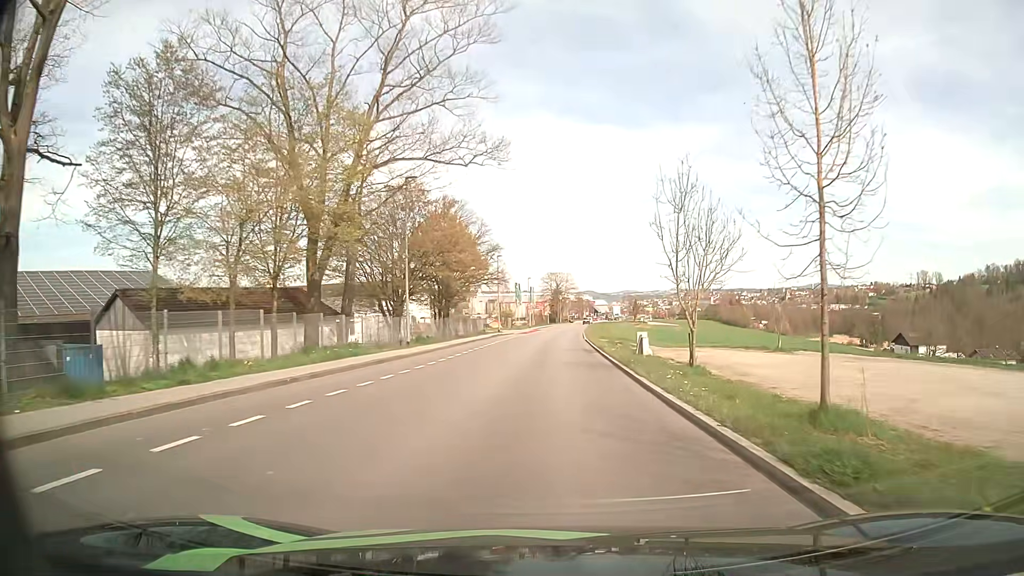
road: tertiary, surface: asphalt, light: Day
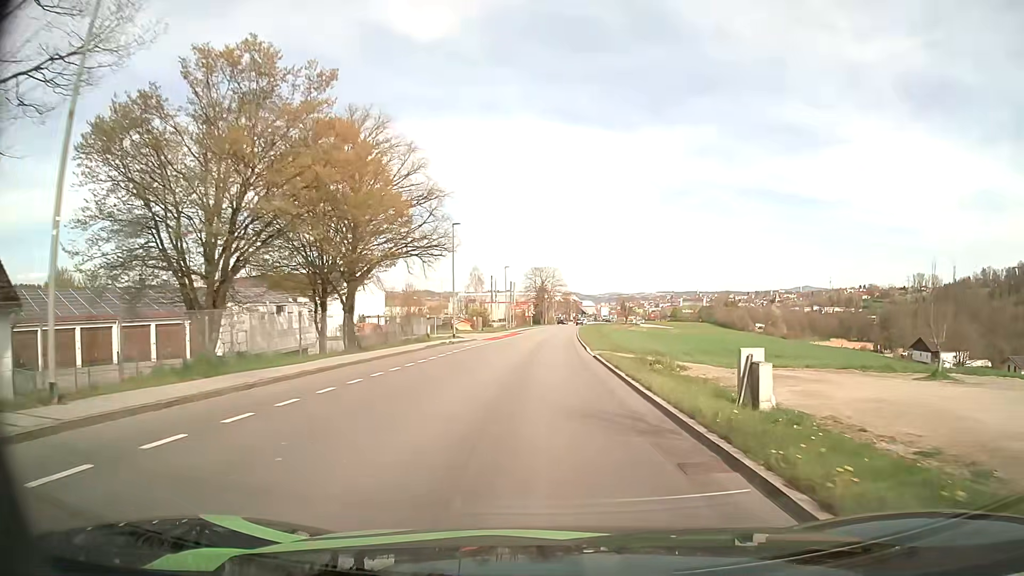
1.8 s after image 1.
(+0.3, +24.0) m; +1°
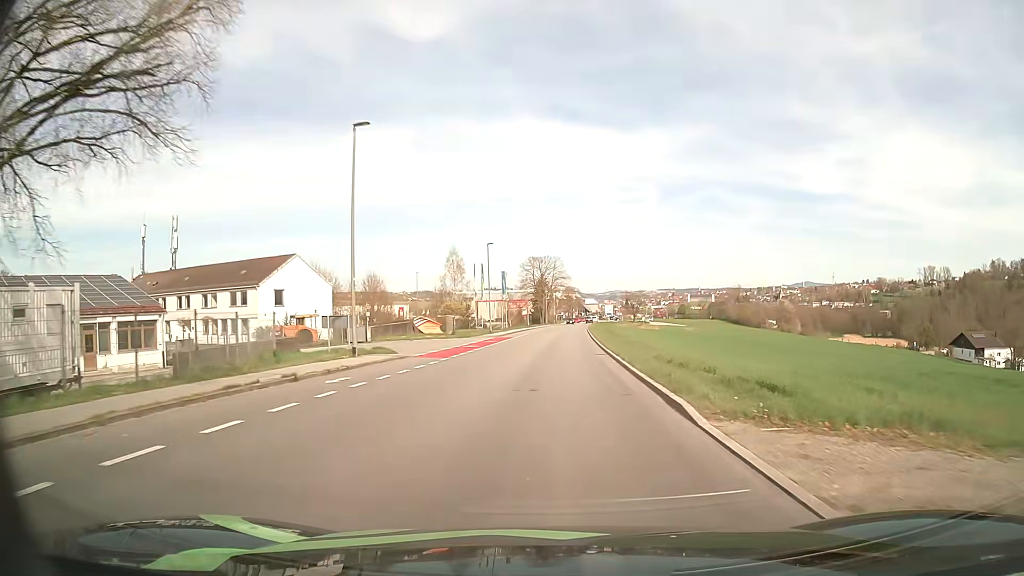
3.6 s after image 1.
(0.0, +25.1) m; 0°
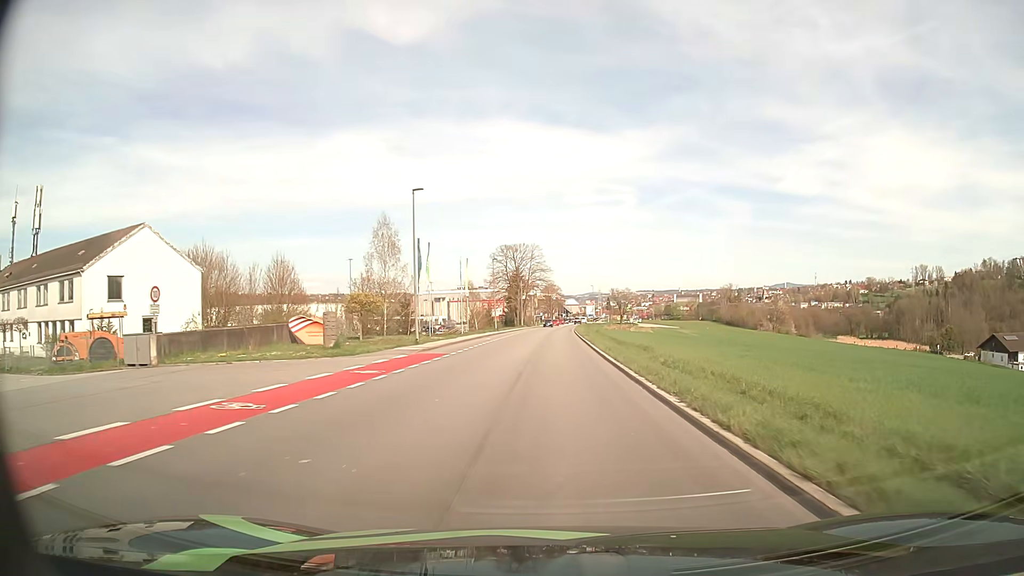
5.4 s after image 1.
(+0.5, +26.1) m; +2°
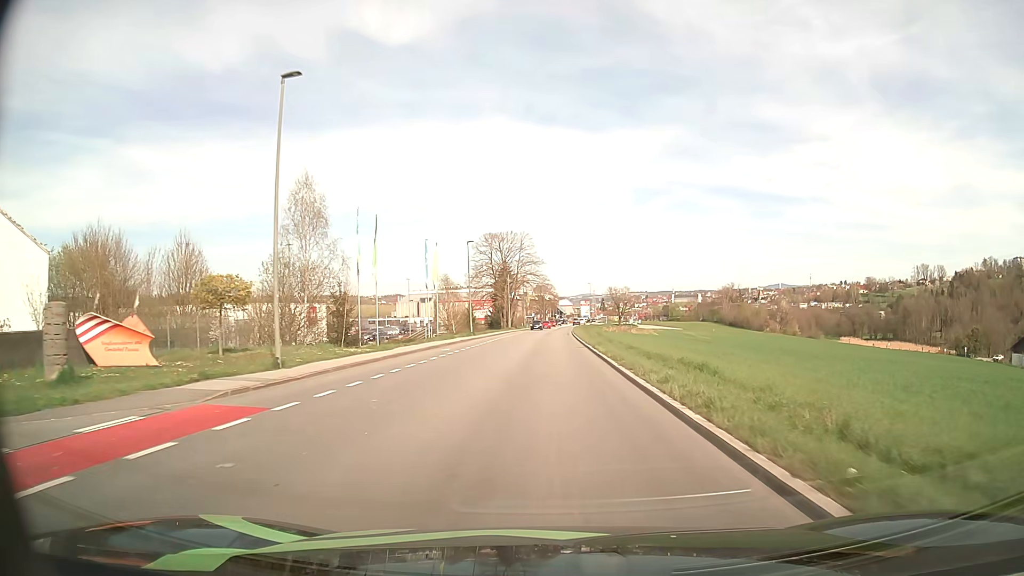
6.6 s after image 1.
(+0.1, +17.7) m; +1°
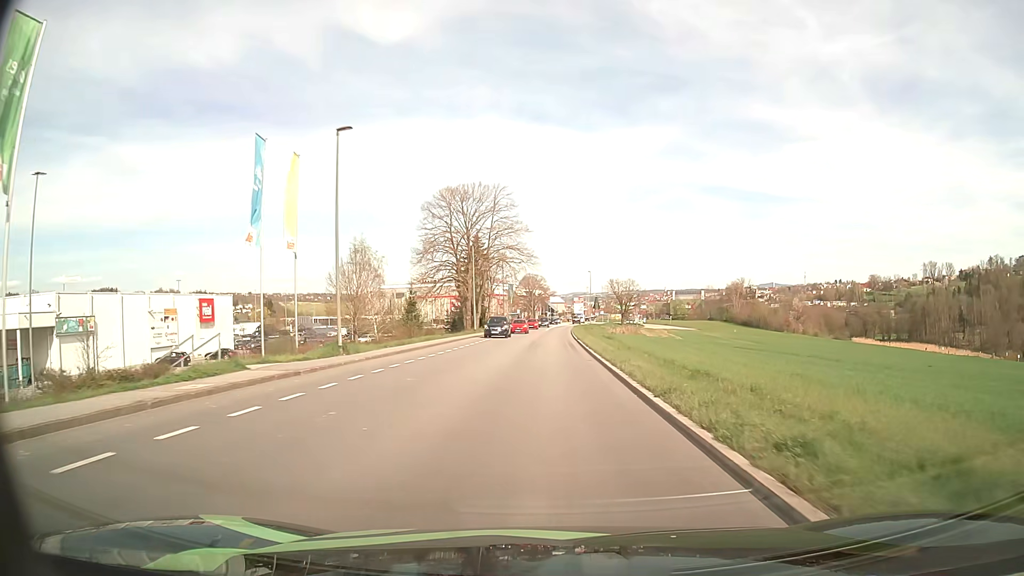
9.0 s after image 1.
(+0.2, +35.1) m; +1°
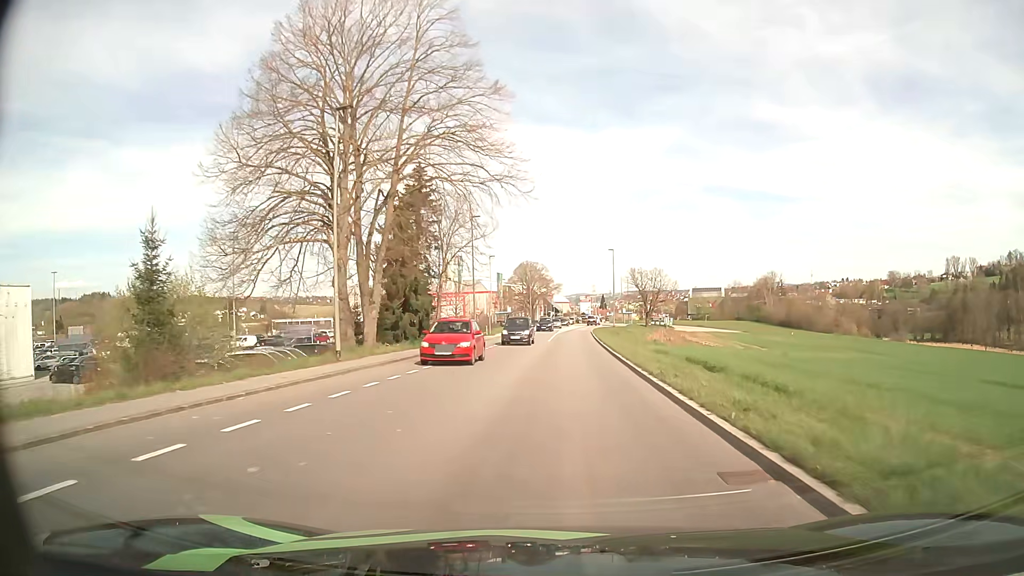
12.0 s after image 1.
(-0.1, +41.2) m; 0°
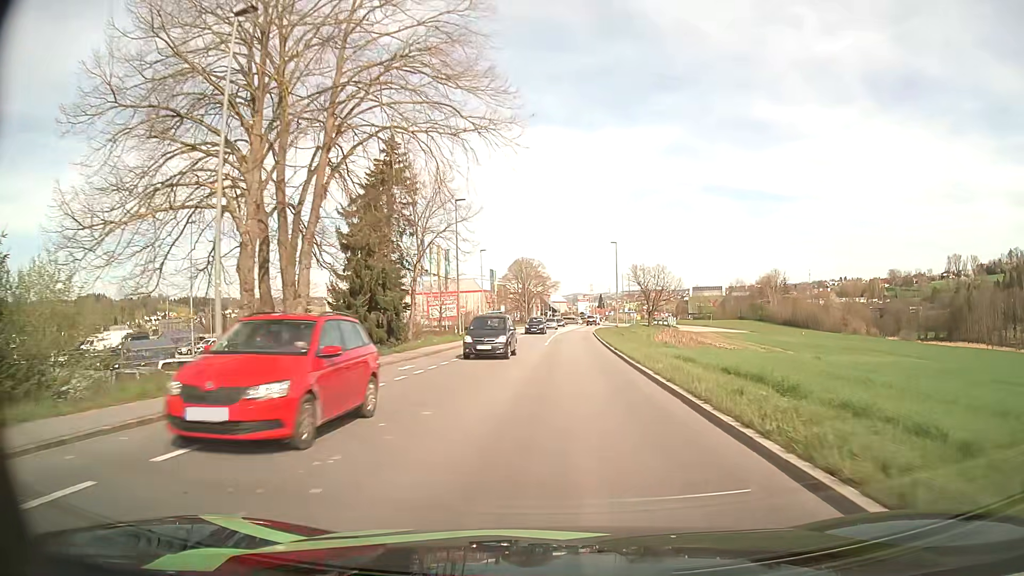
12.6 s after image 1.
(0.0, +7.8) m; 0°
(0, +10) (0, +20) (+1, +30) (+1, +40) (+2, +50) (+2, +60) (+3, +70) (+3, +80) (+4, +90) (+5, +100) m
